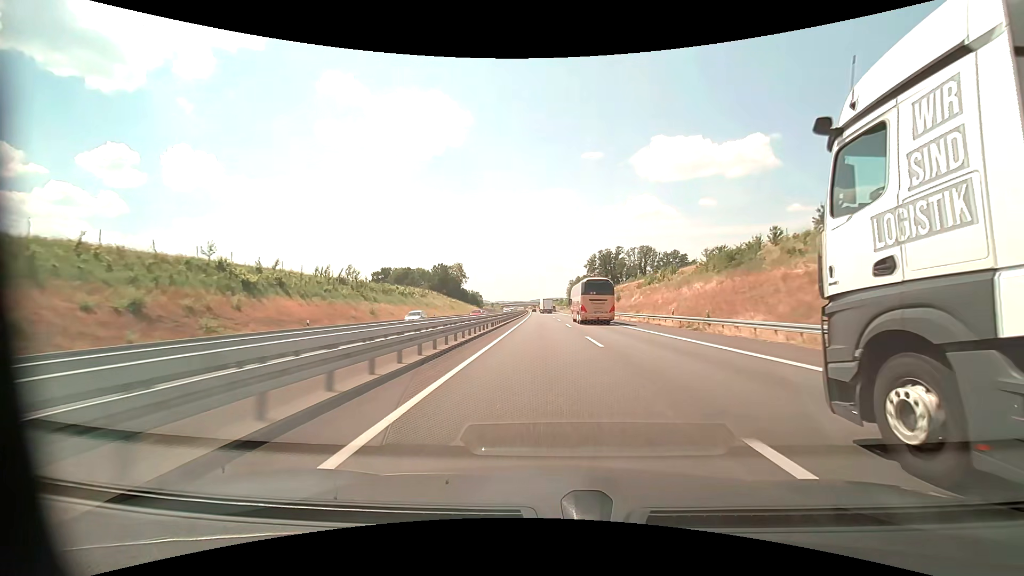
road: motorway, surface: asphalt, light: Day
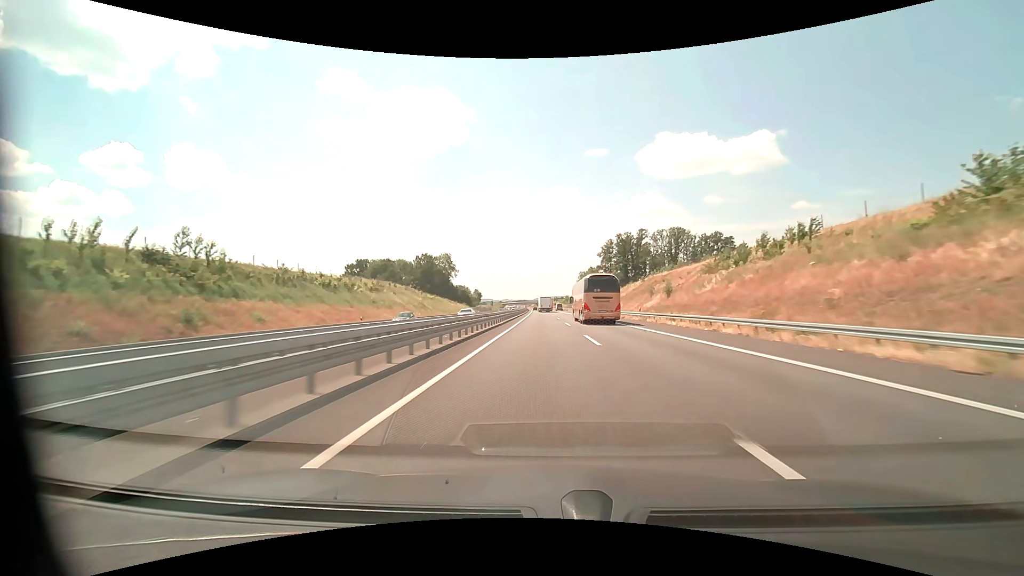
(-0.1, +36.6) m; 0°
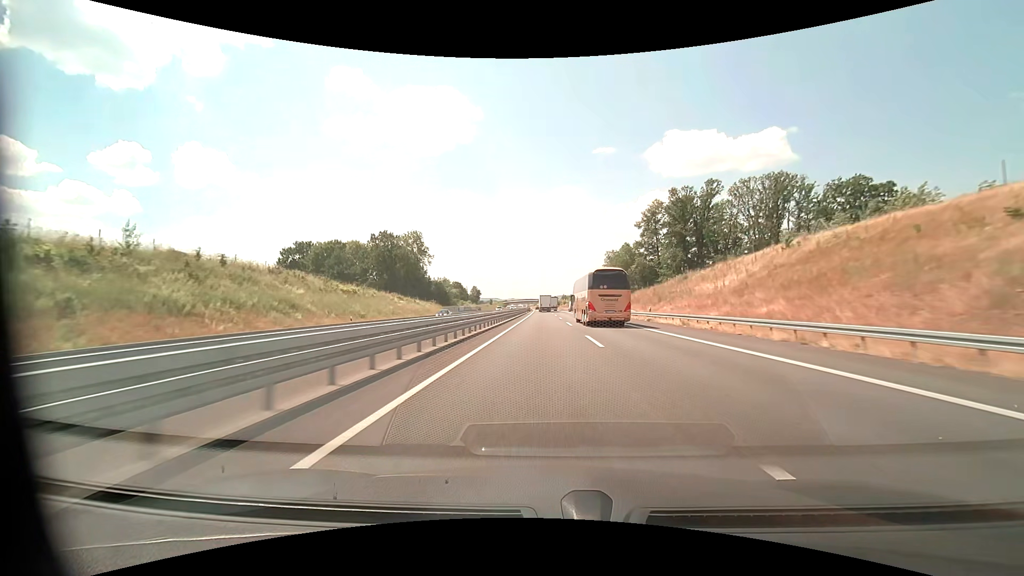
(-0.3, +55.4) m; -1°
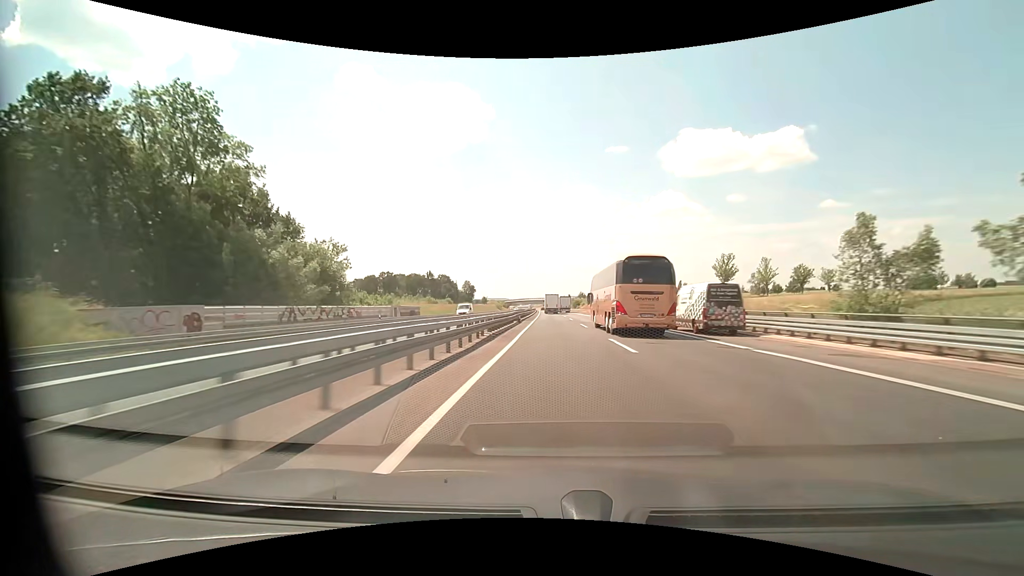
(-1.3, +92.3) m; -1°
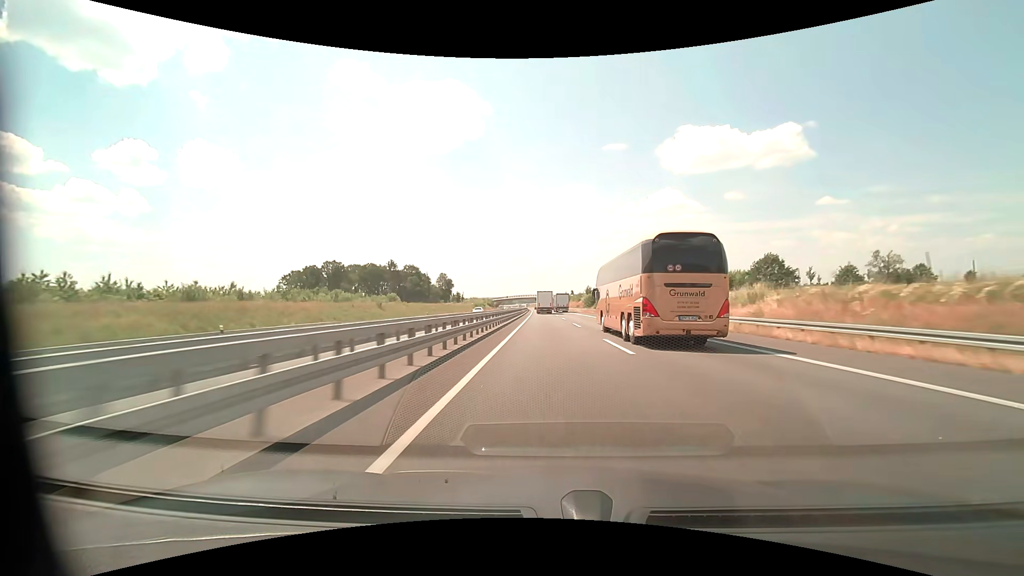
(+0.4, +73.6) m; 0°
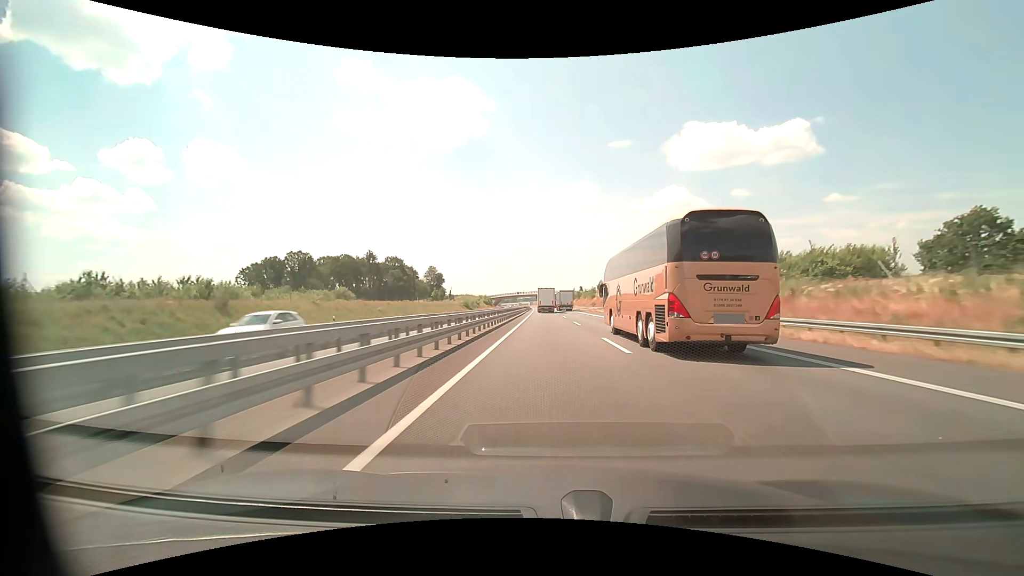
(-0.1, +36.7) m; 0°
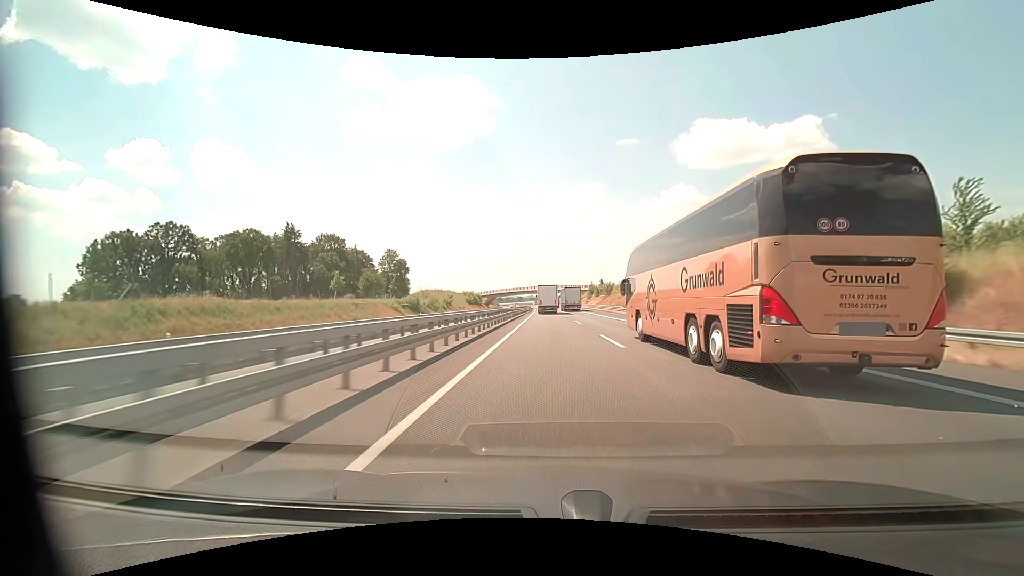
(-0.6, +70.8) m; -1°
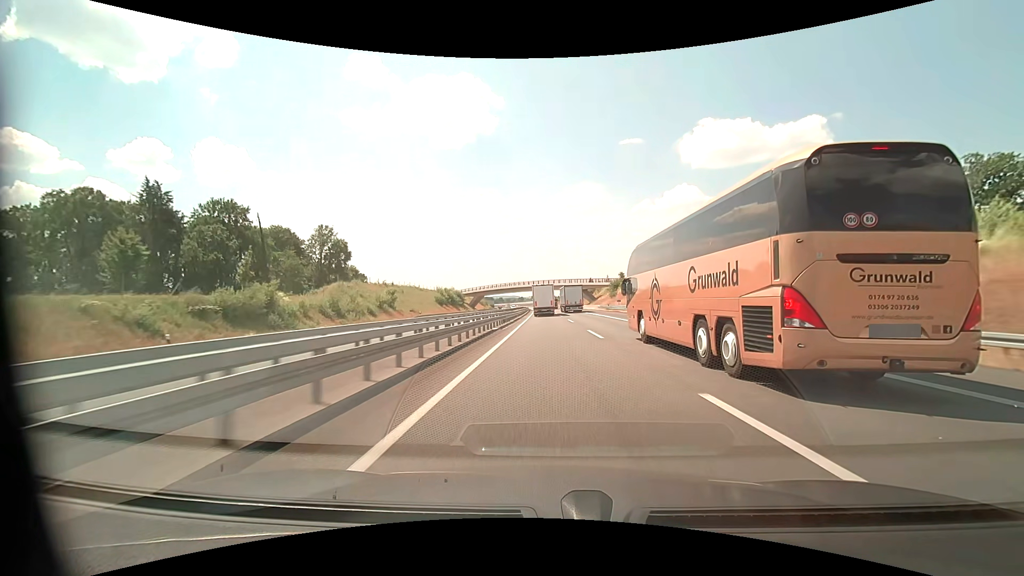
(-0.1, +49.9) m; 0°
(0, +10) (0, +20) (0, +30) (0, +40) (0, +50) (0, +60) (-1, +70) (-1, +80) (-1, +90) (-1, +100) m
